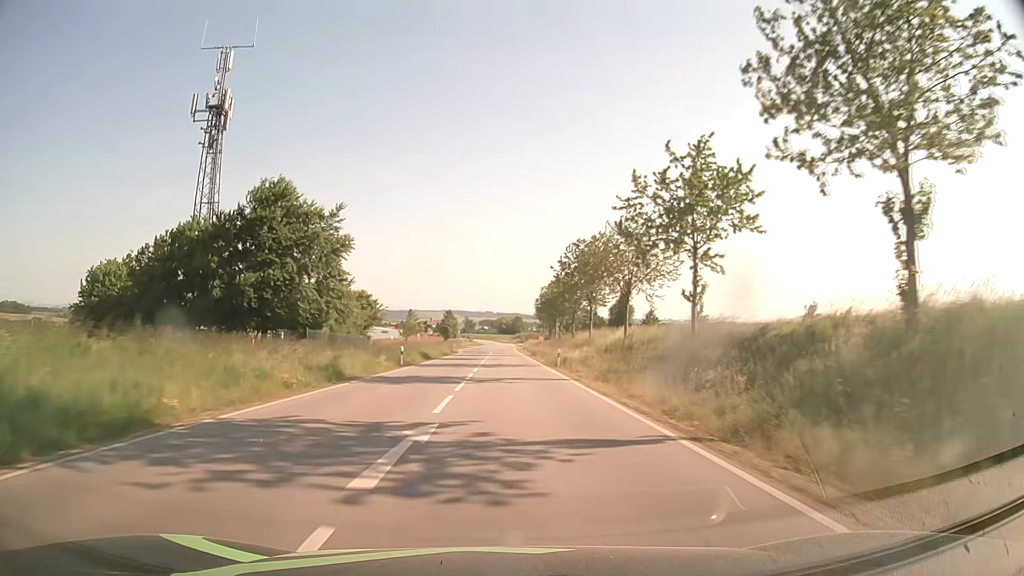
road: secondary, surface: asphalt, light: Day
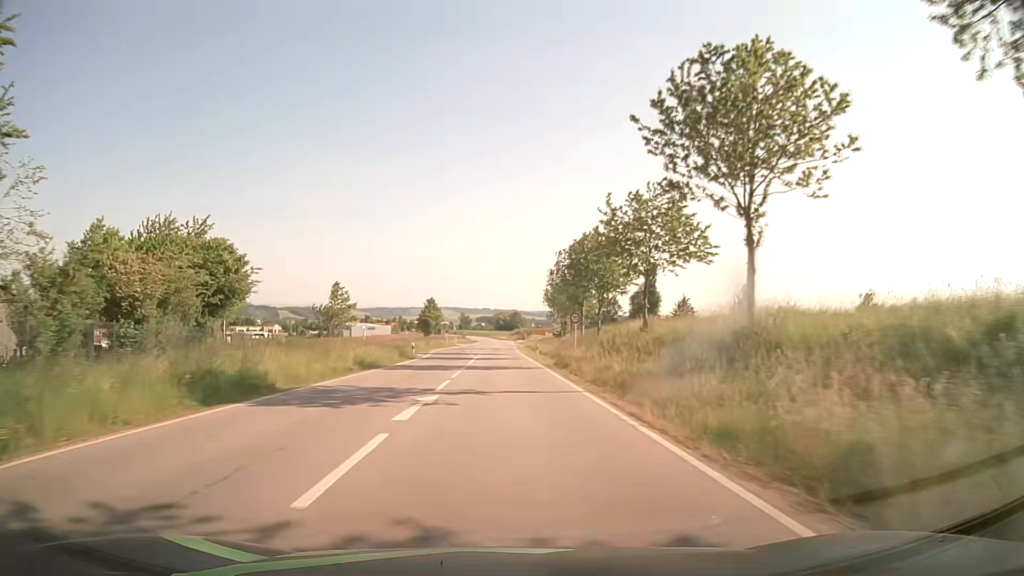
(+0.1, +37.3) m; 0°
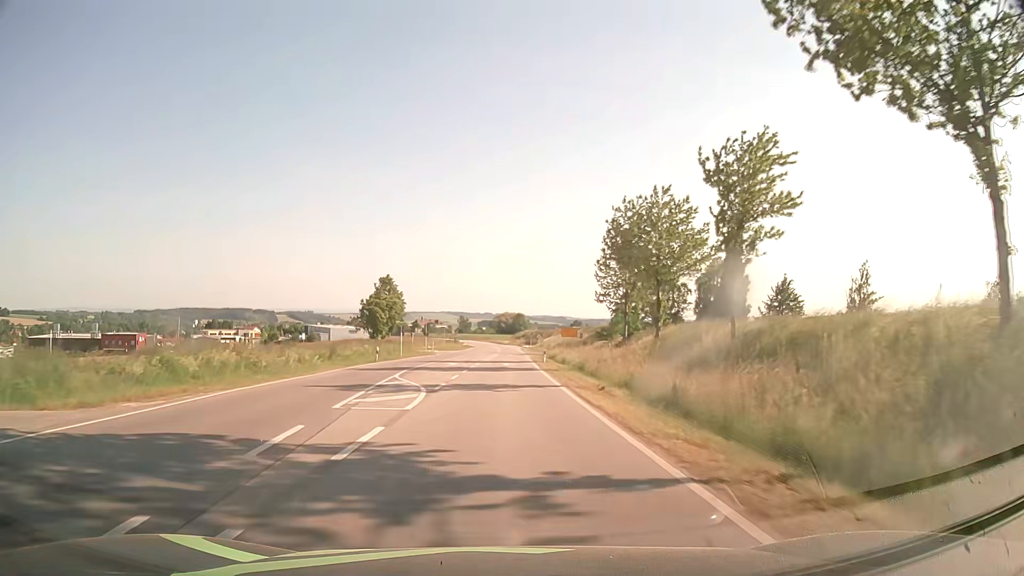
(-0.2, +54.4) m; 0°
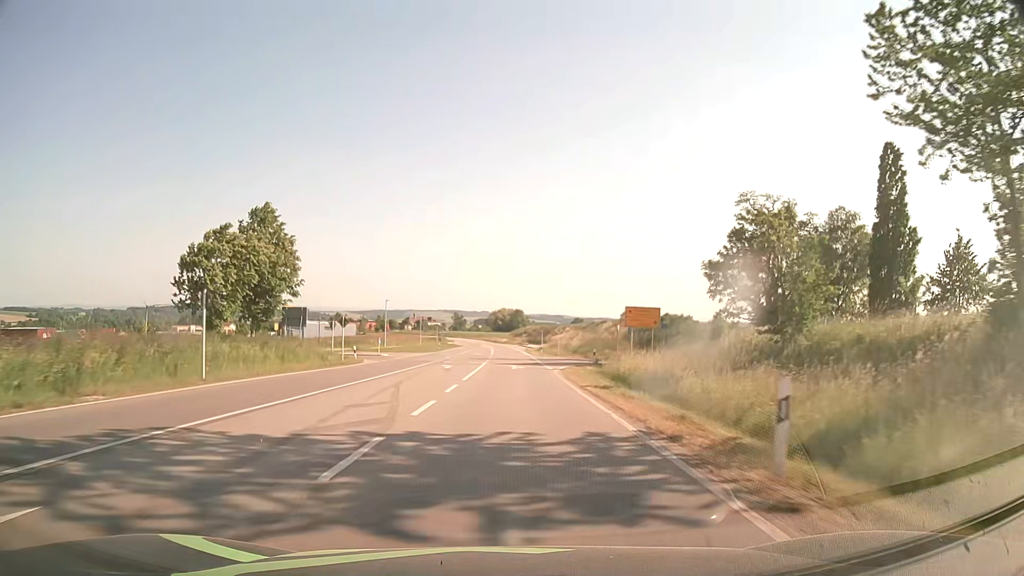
(0.0, +43.2) m; 0°
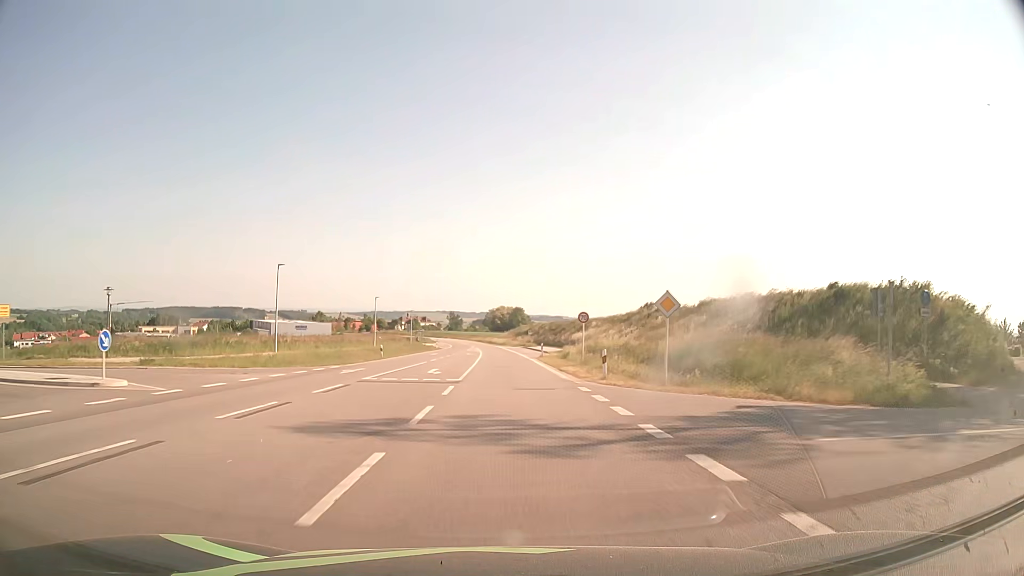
(+0.3, +43.5) m; 0°
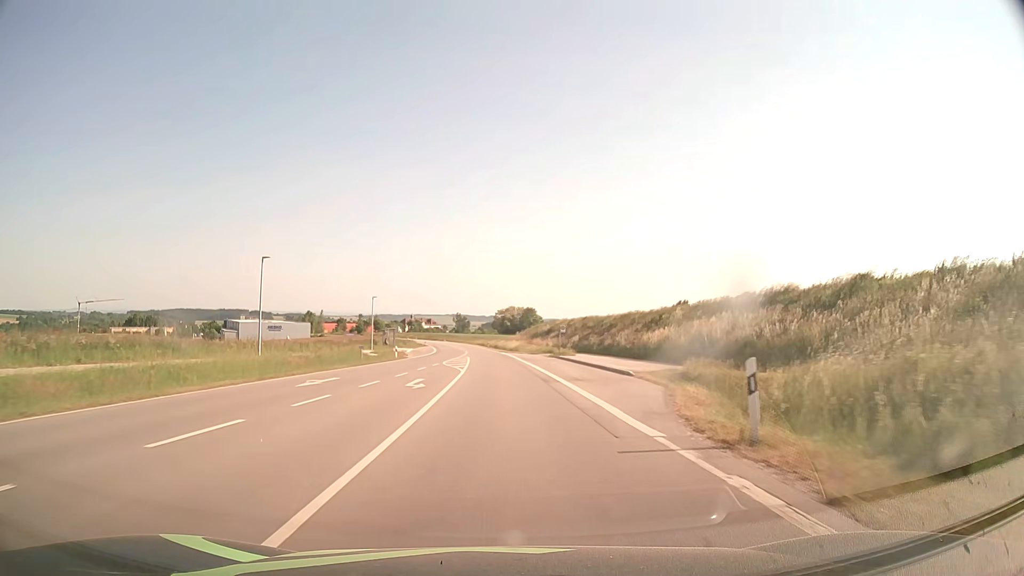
(-0.2, +43.2) m; -1°
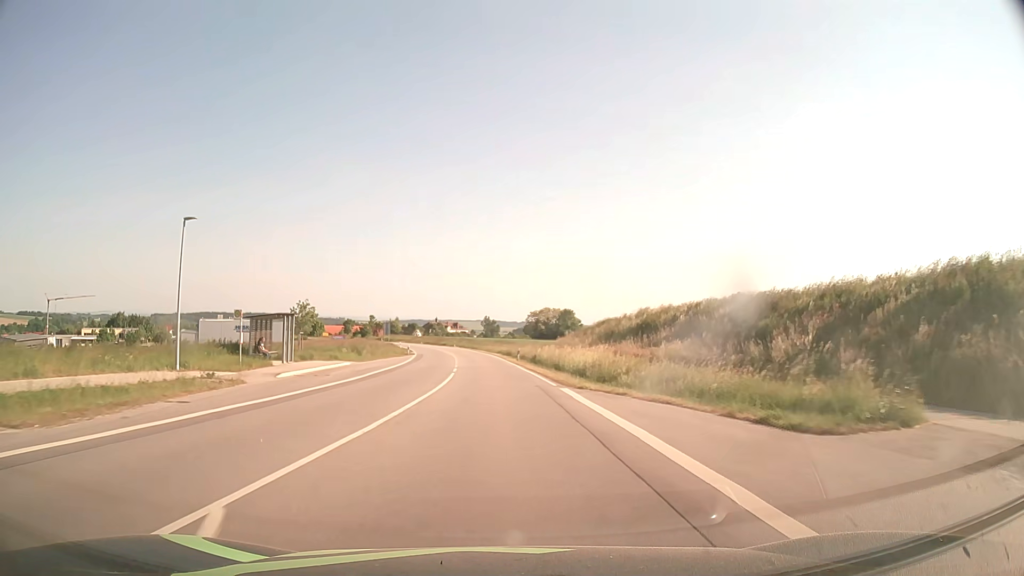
(-1.2, +53.7) m; -3°
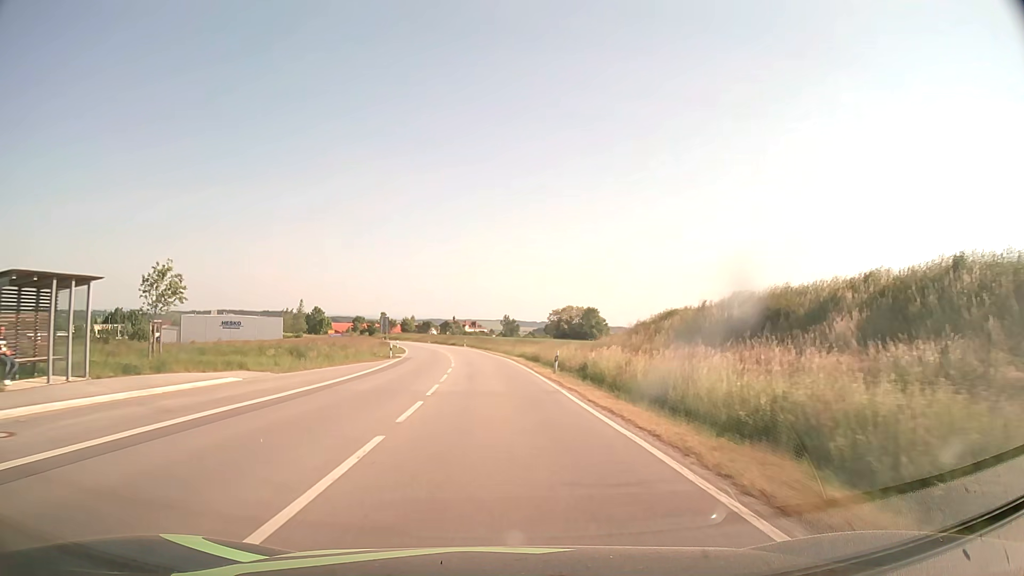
(-0.3, +21.5) m; -1°
(0, +10) (0, +20) (-1, +30) (-1, +40) (-2, +50) (-3, +60) (-5, +70) (-6, +80) (-8, +89) (-10, +99) m
